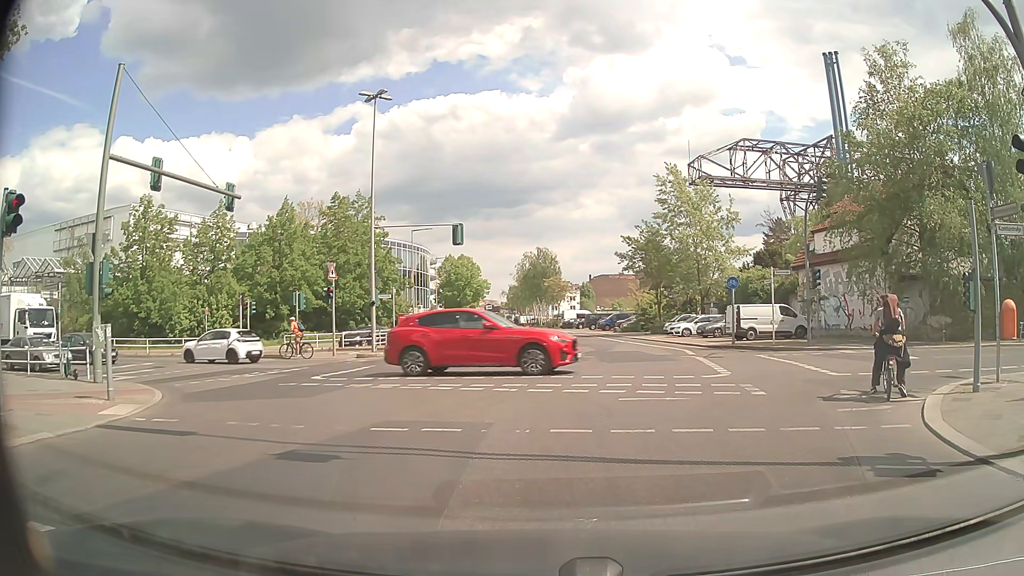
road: tertiary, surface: asphalt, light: Day
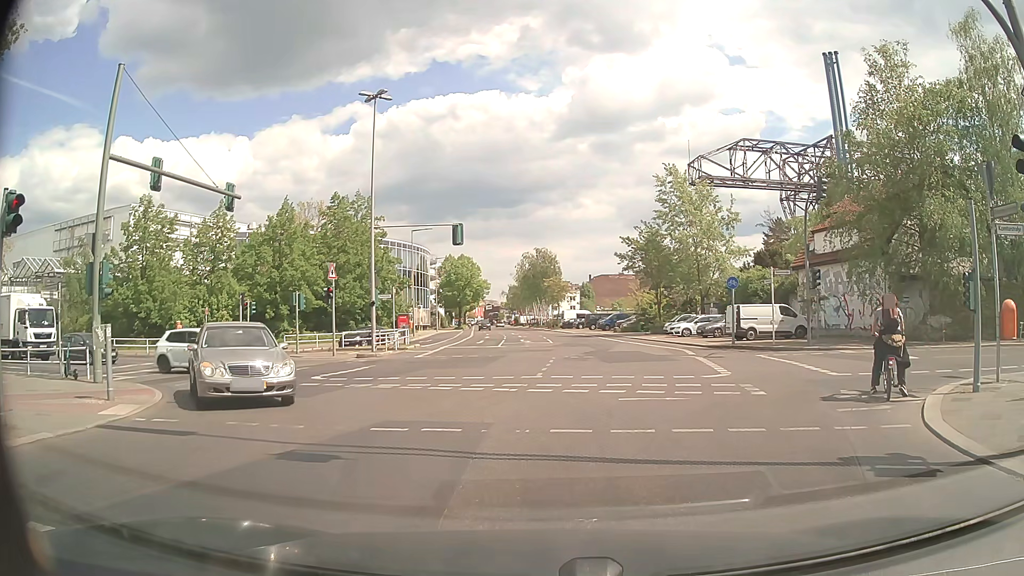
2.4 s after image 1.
(0.0, 0.0) m; 0°
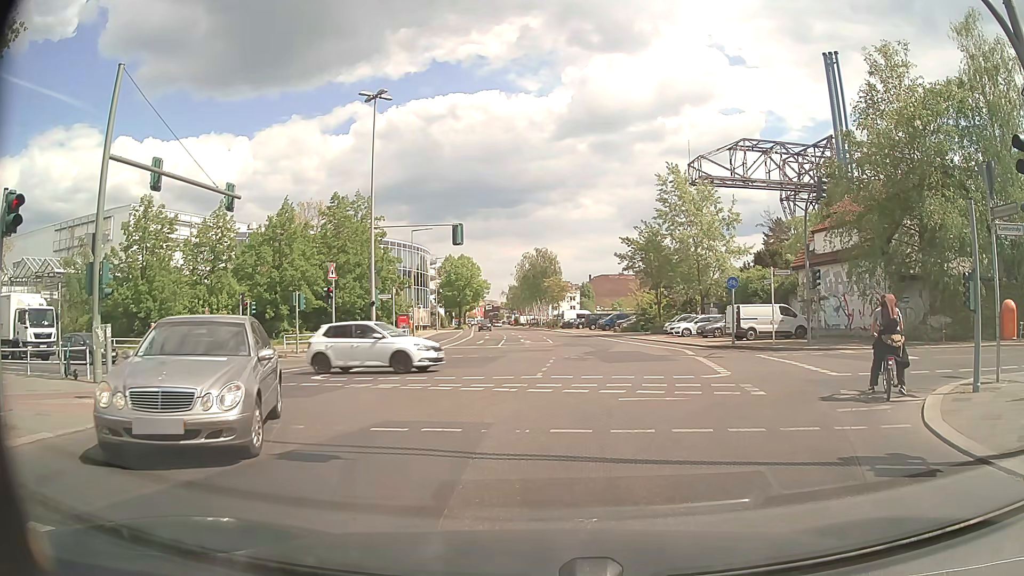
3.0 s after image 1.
(0.0, 0.0) m; 0°
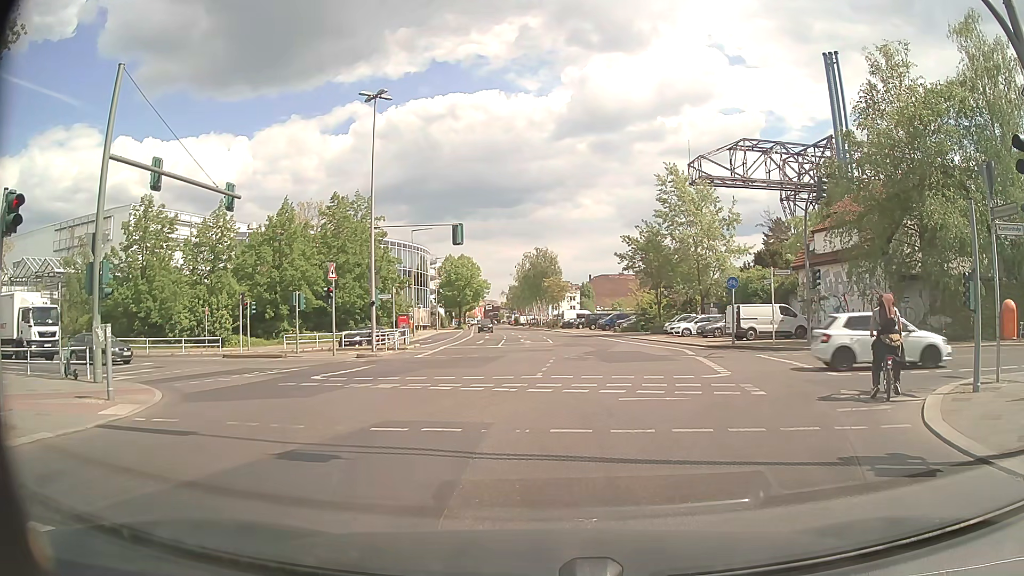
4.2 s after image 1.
(0.0, 0.0) m; 0°
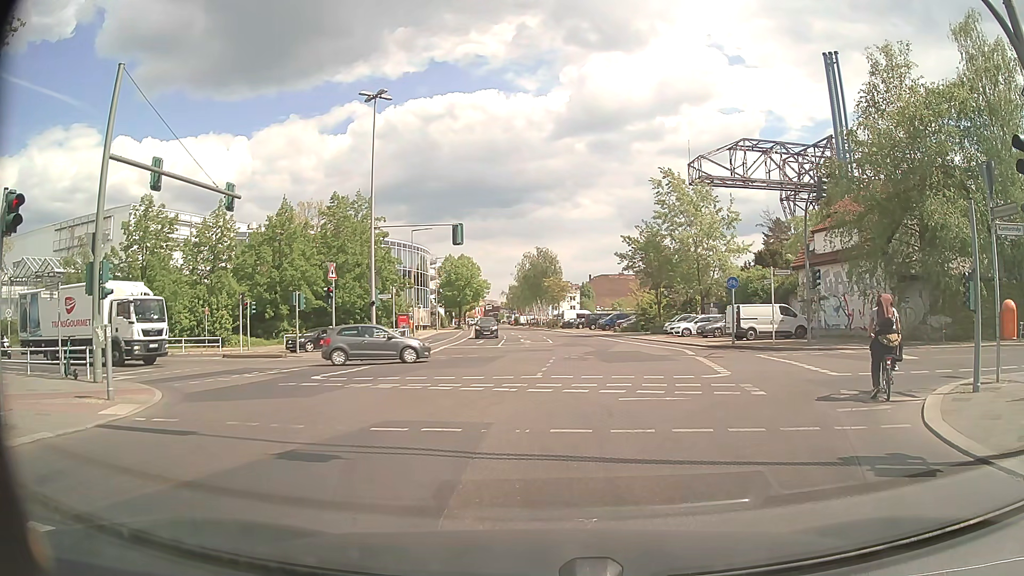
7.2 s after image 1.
(0.0, 0.0) m; 0°
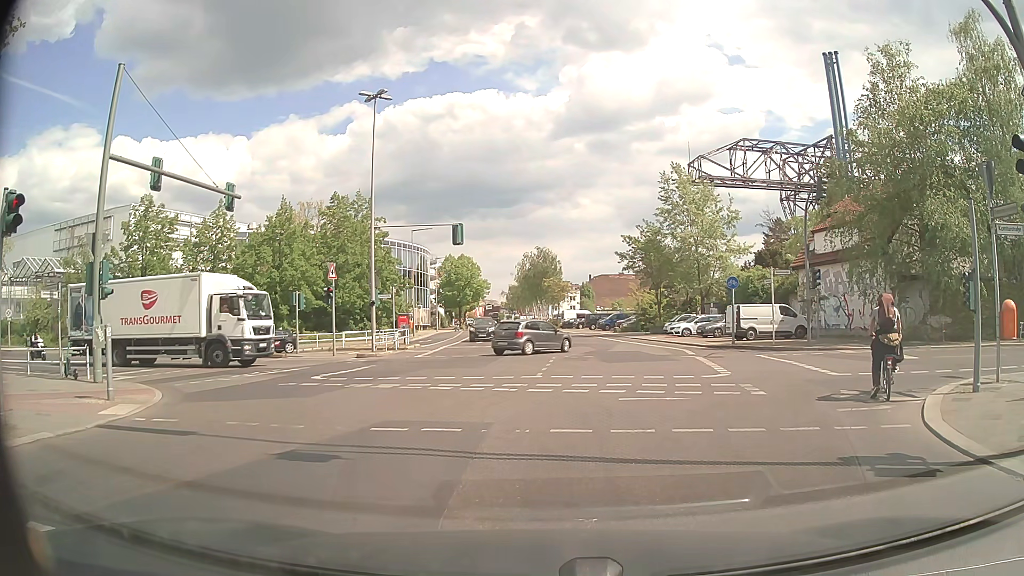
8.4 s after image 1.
(0.0, 0.0) m; 0°
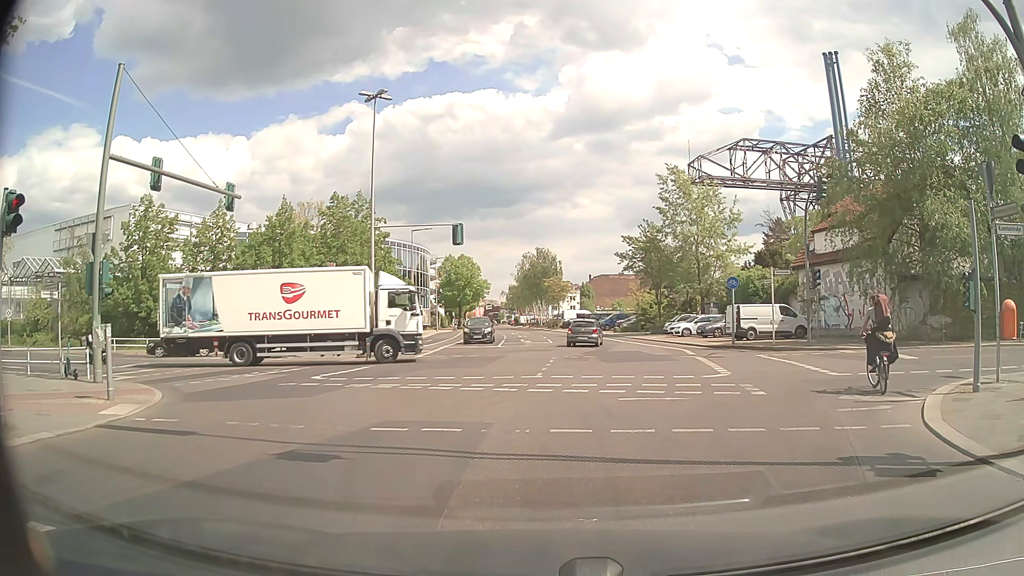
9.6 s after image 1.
(0.0, 0.0) m; 0°
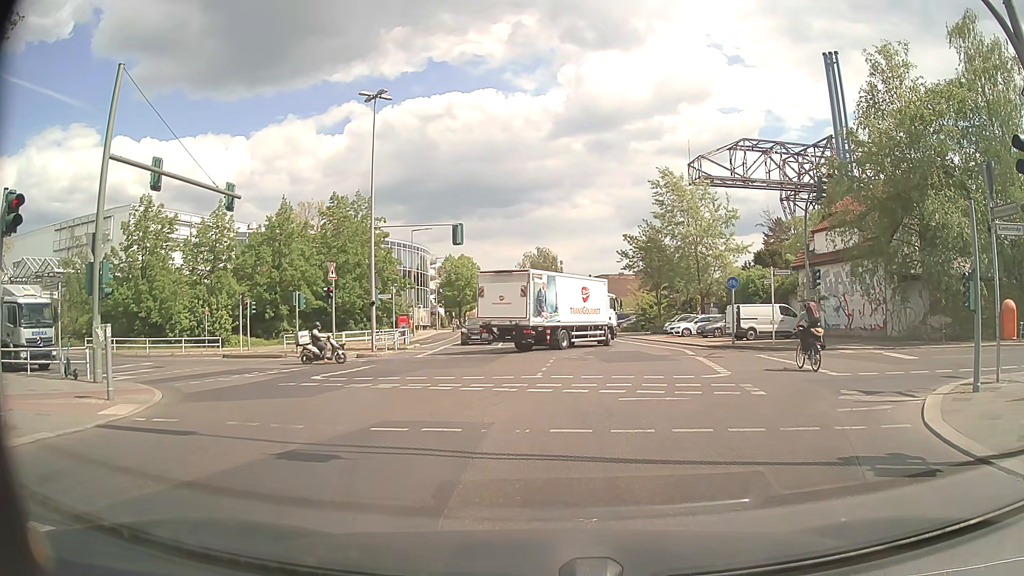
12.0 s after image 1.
(0.0, 0.0) m; 0°
(0, +10) (0, +20) (-8, +26) (-17, +30) (-27, +32) (-37, +34) (-46, +37) (-56, +39) (-66, +41) (-75, +43) m
